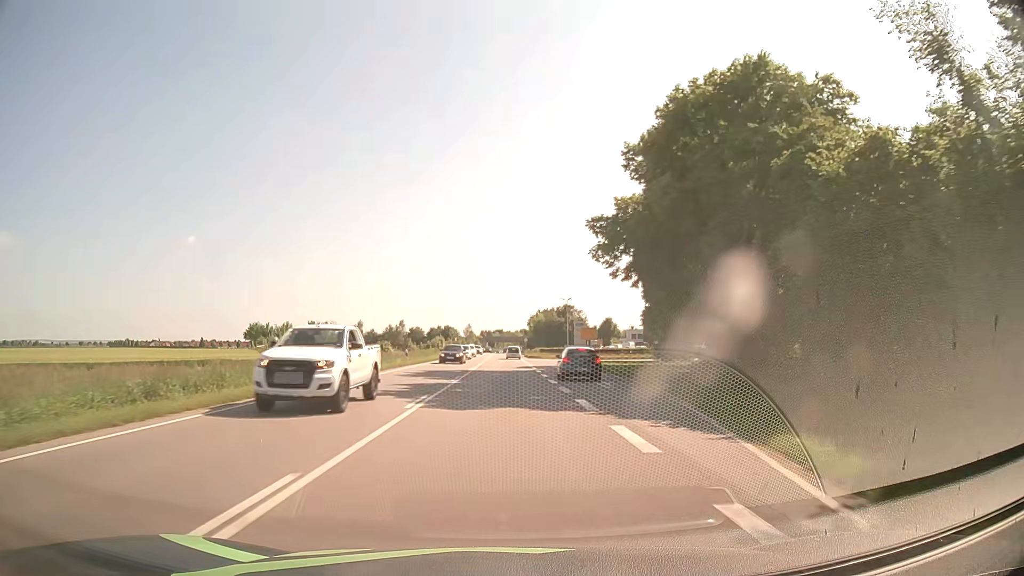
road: primary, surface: asphalt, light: Day
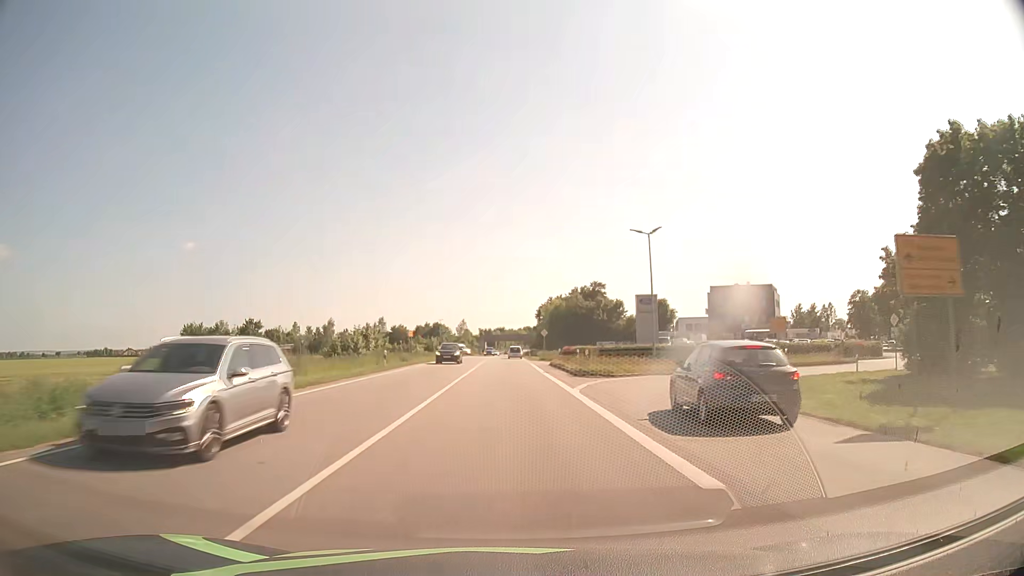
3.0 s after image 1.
(+0.2, +56.7) m; 0°
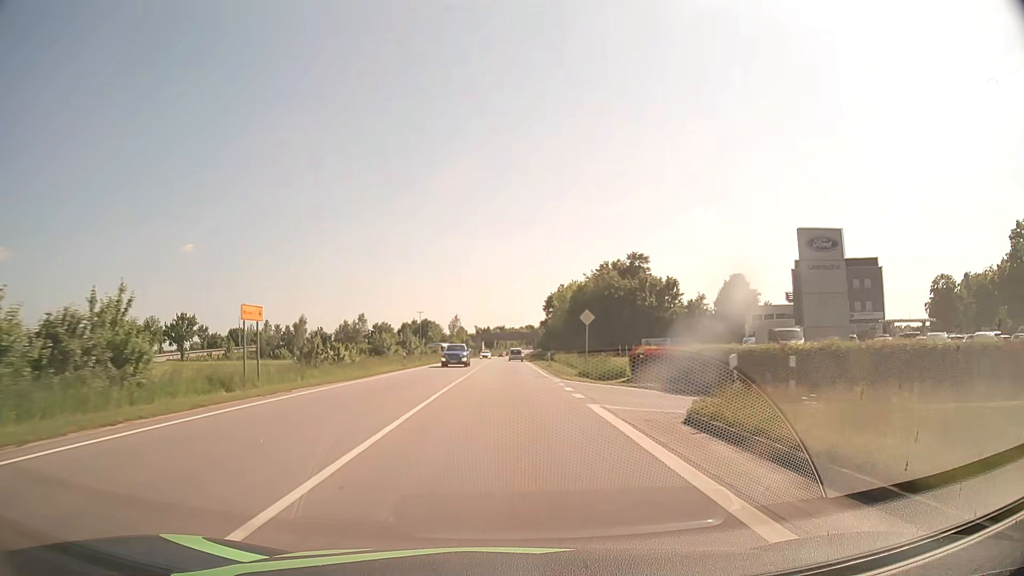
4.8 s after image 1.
(+0.1, +37.5) m; 0°
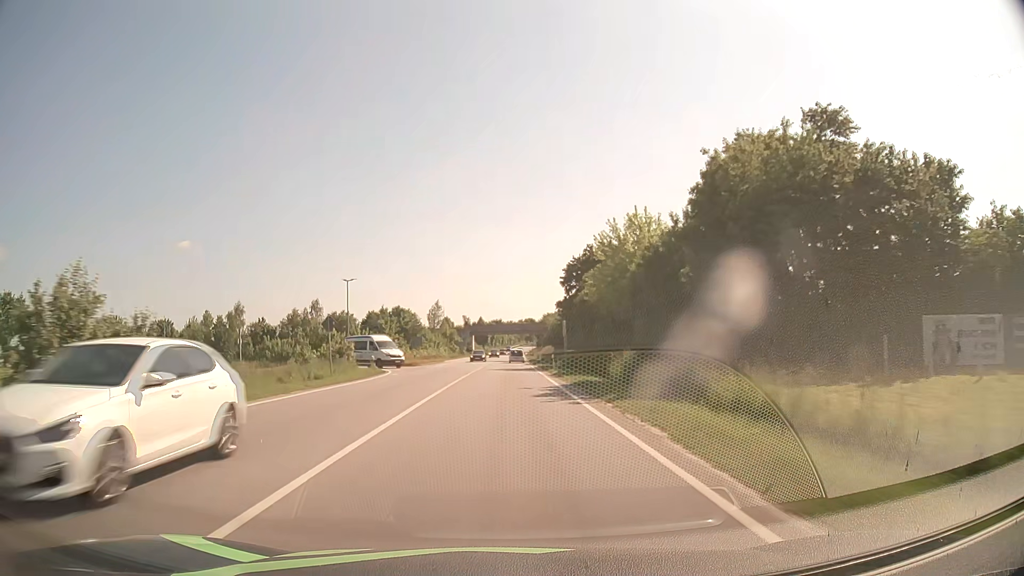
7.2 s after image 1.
(+0.1, +53.7) m; 0°
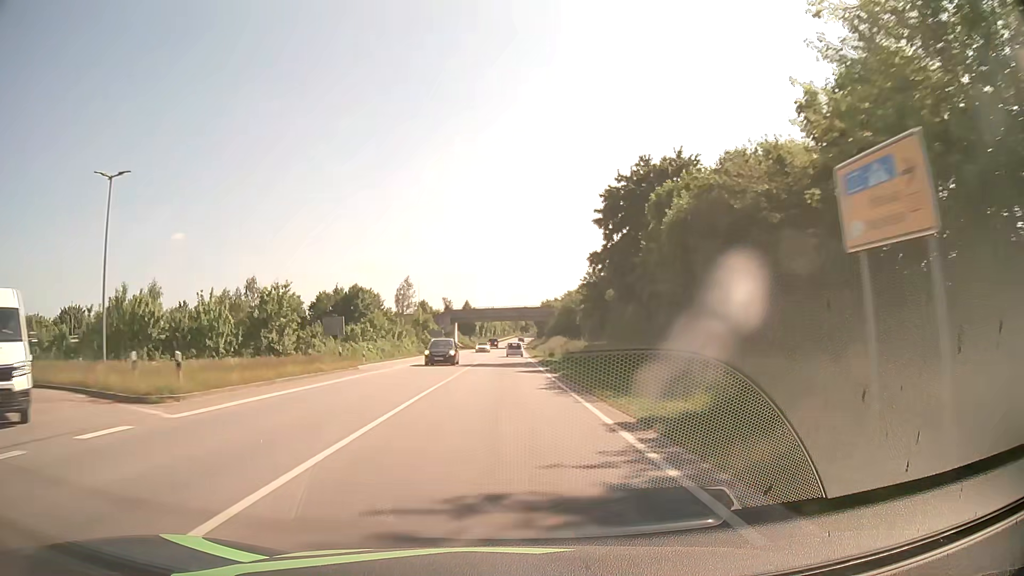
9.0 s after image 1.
(+0.2, +42.0) m; +1°
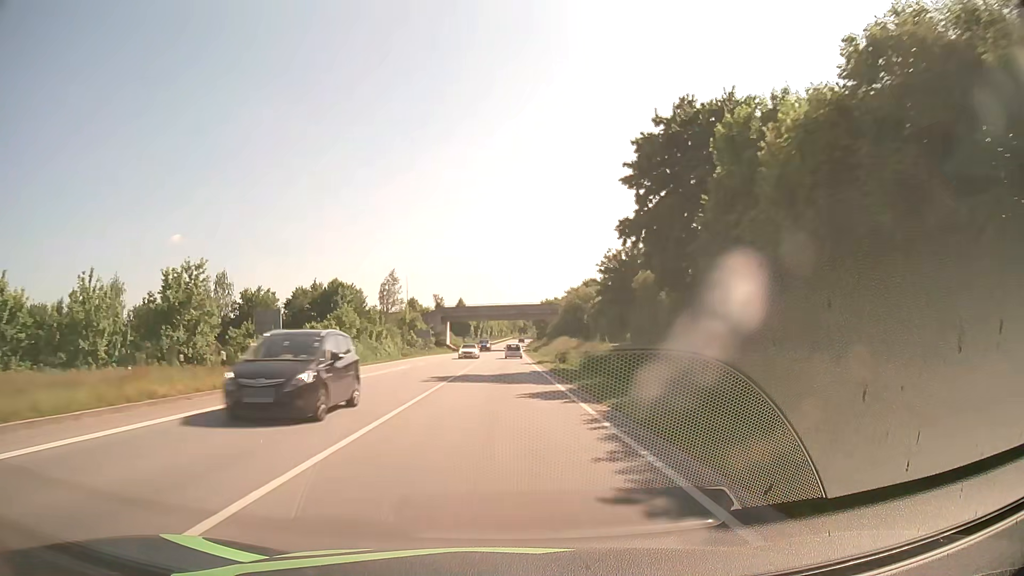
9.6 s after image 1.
(-0.1, +14.0) m; 0°
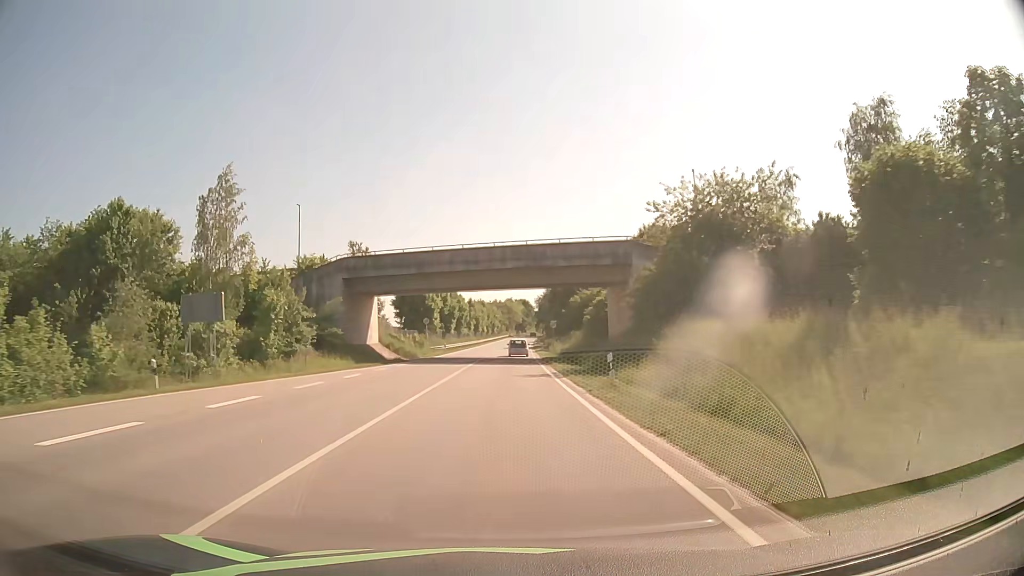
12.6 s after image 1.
(+0.3, +68.6) m; 0°
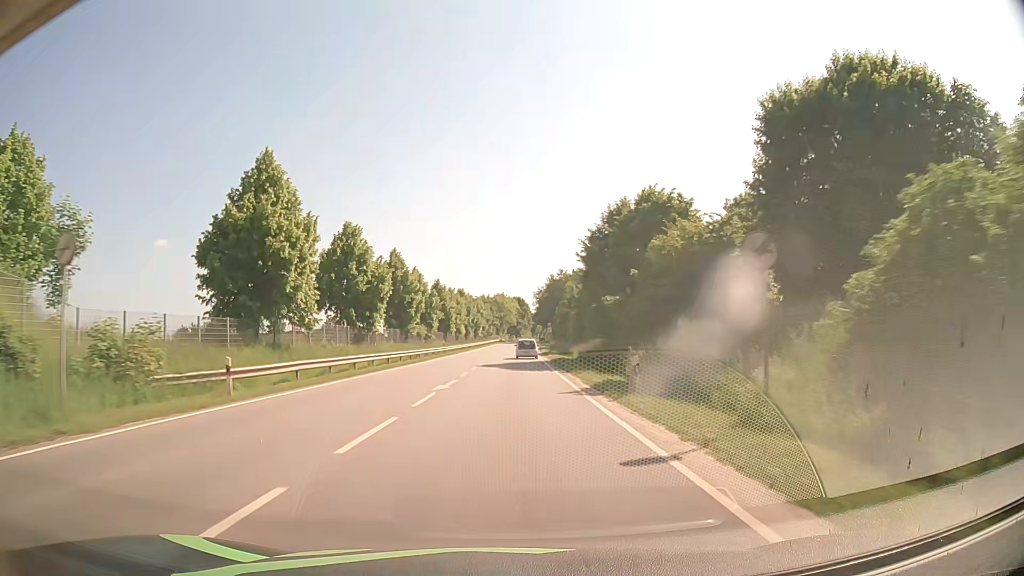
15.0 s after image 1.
(+0.3, +52.7) m; 0°
(0, +10) (0, +20) (0, +30) (+1, +40) (+1, +50) (+2, +60) (+2, +70) (+3, +80) (+3, +90) (+4, +100) m
